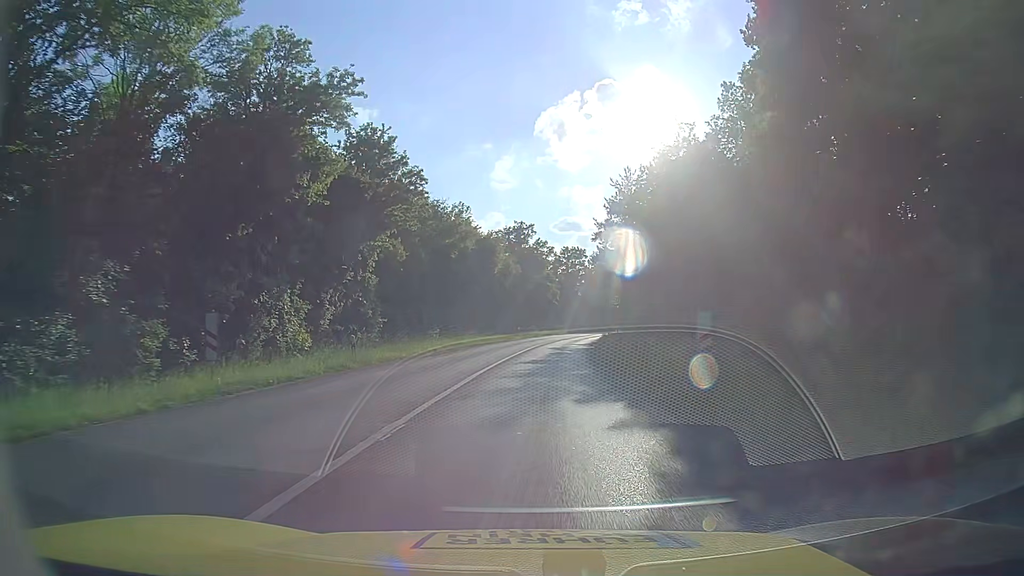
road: tertiary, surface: asphalt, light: Day
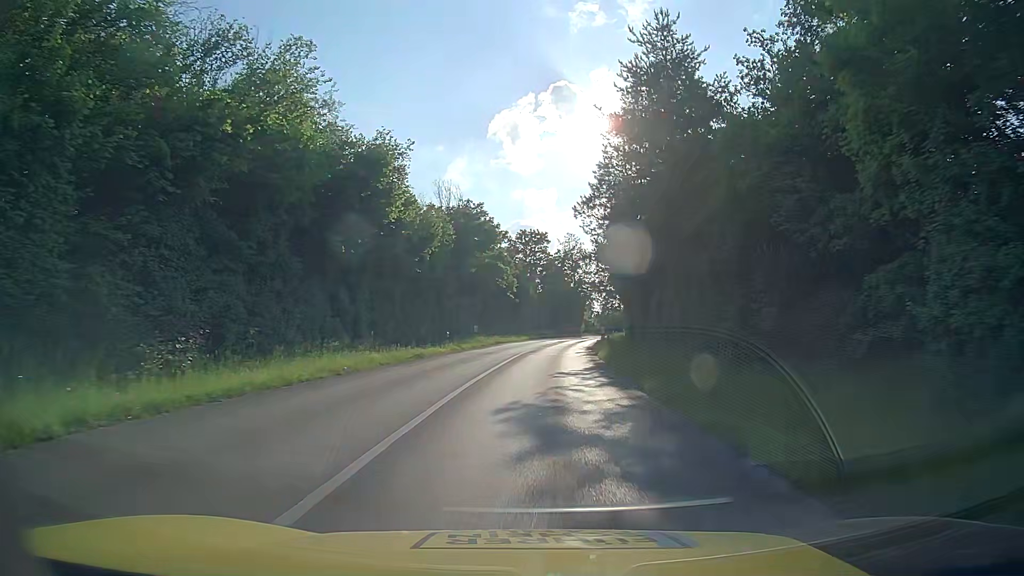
(+0.8, +30.6) m; +4°
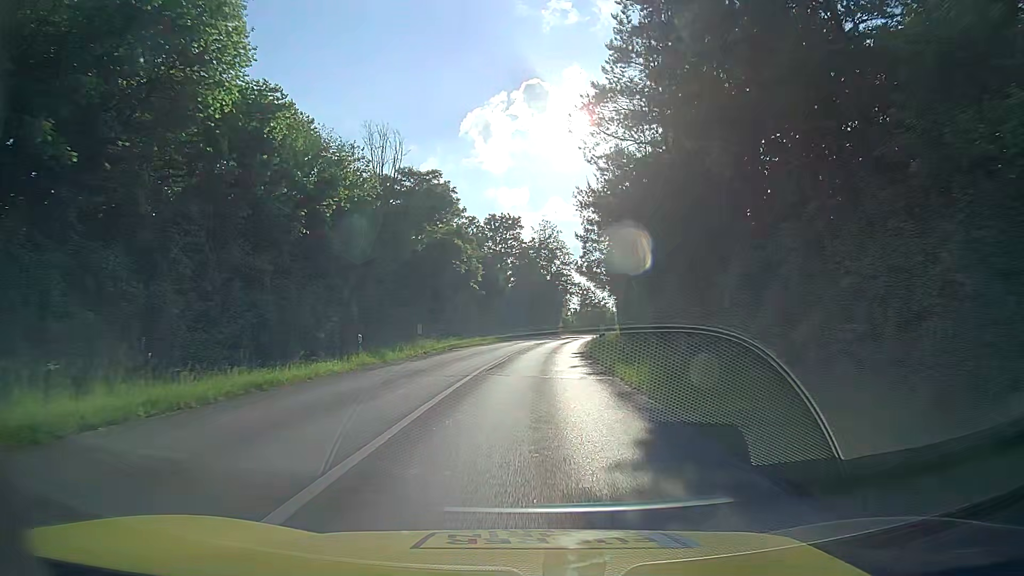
(+0.2, +15.5) m; +2°
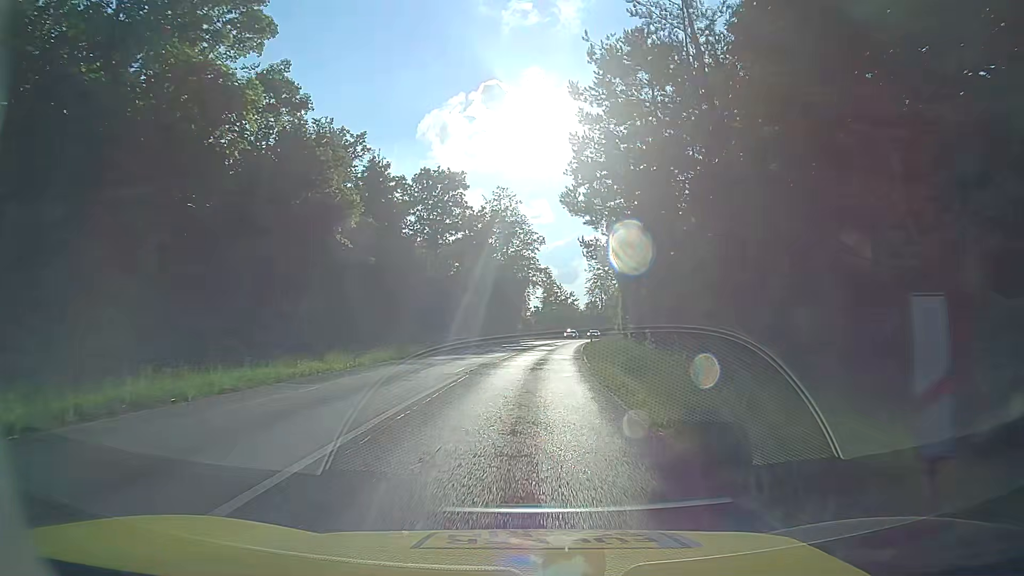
(+1.0, +31.3) m; +4°
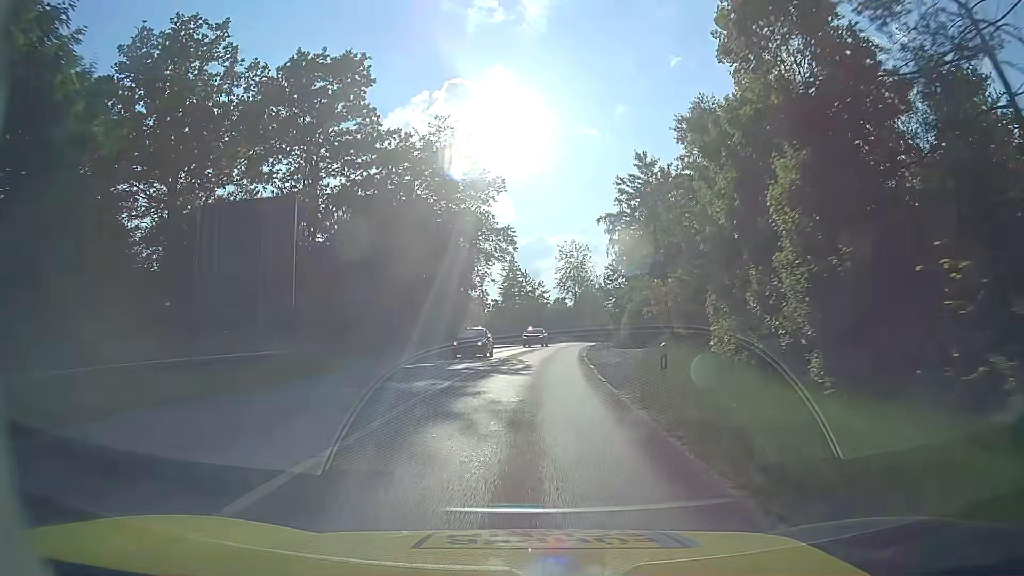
(+0.7, +31.9) m; +3°
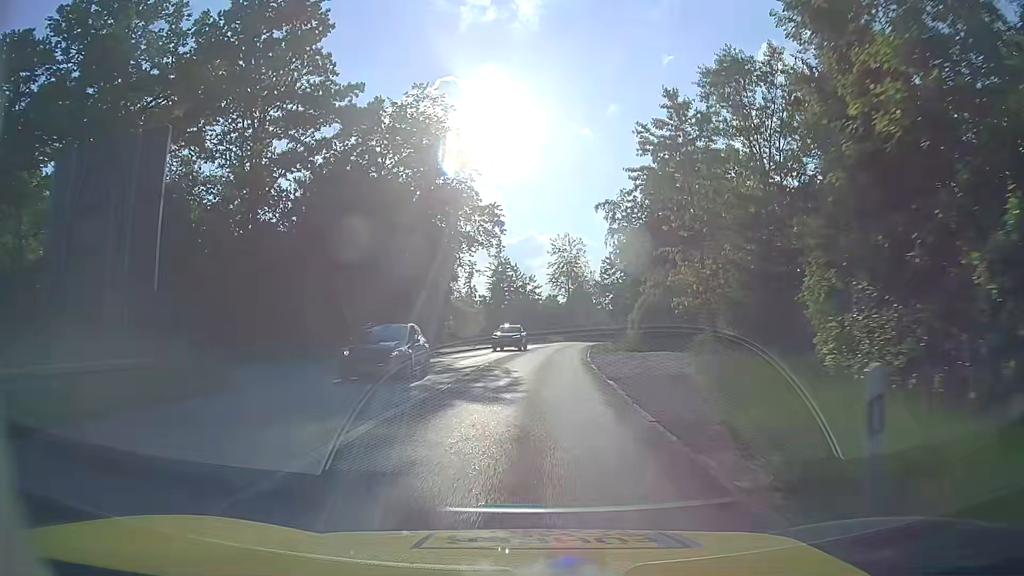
(0.0, +8.0) m; +1°
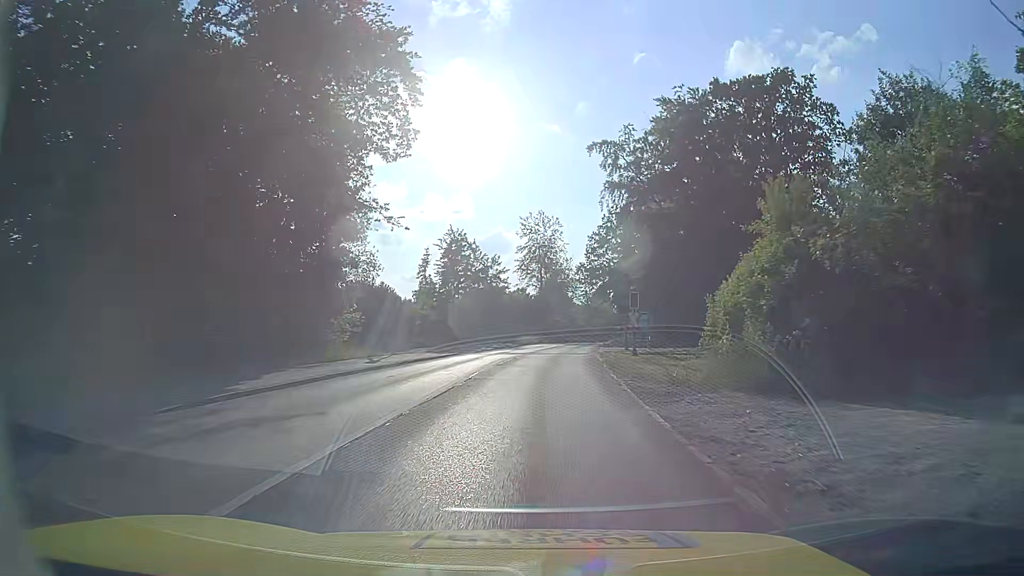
(+0.4, +24.0) m; +2°
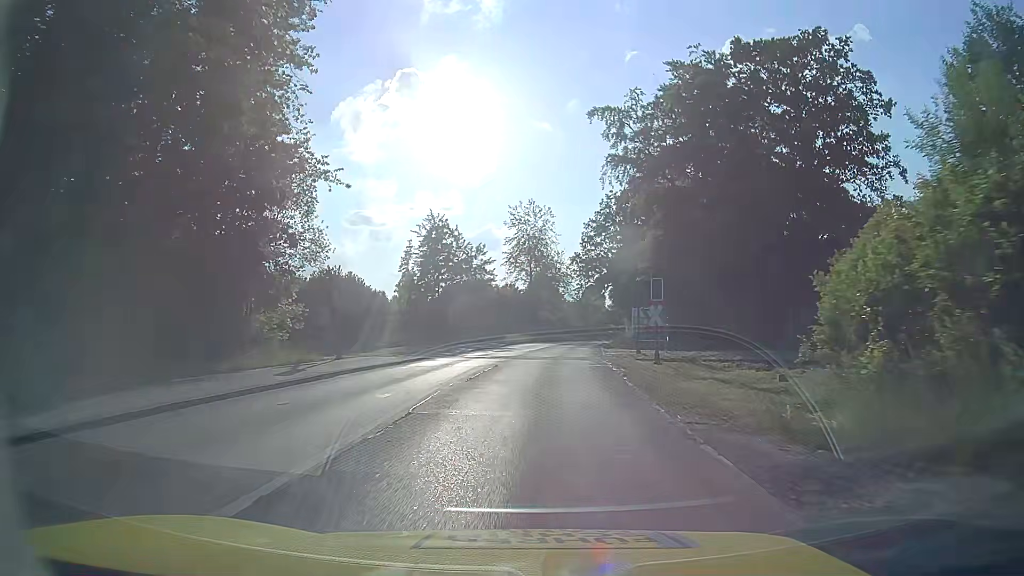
(+0.1, +7.8) m; +1°
(0, +10) (+1, +20) (+1, +30) (+2, +40) (+3, +50) (+5, +60) (+6, +70) (+8, +80) (+10, +89) (+12, +99) m
